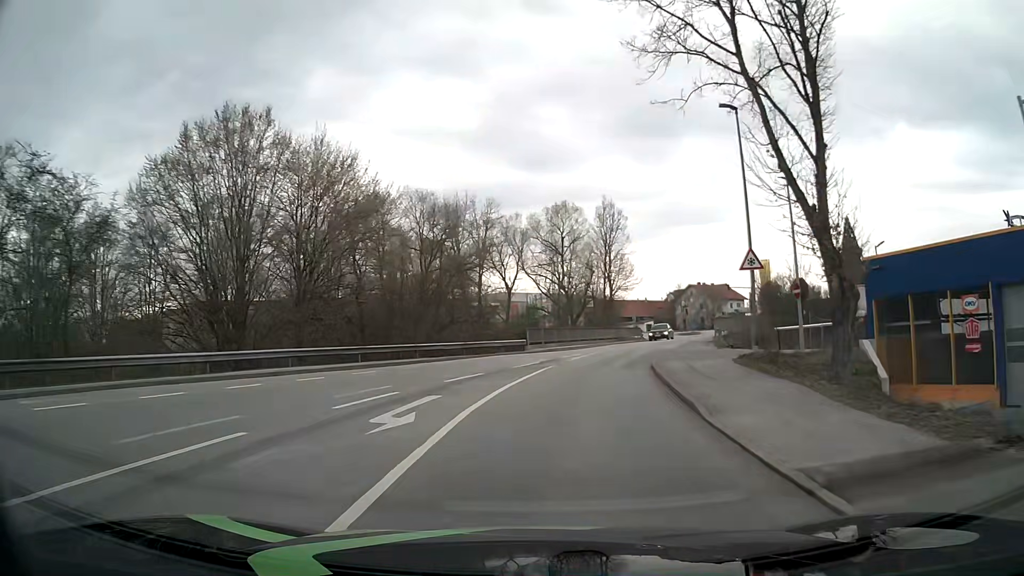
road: tertiary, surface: asphalt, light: Day
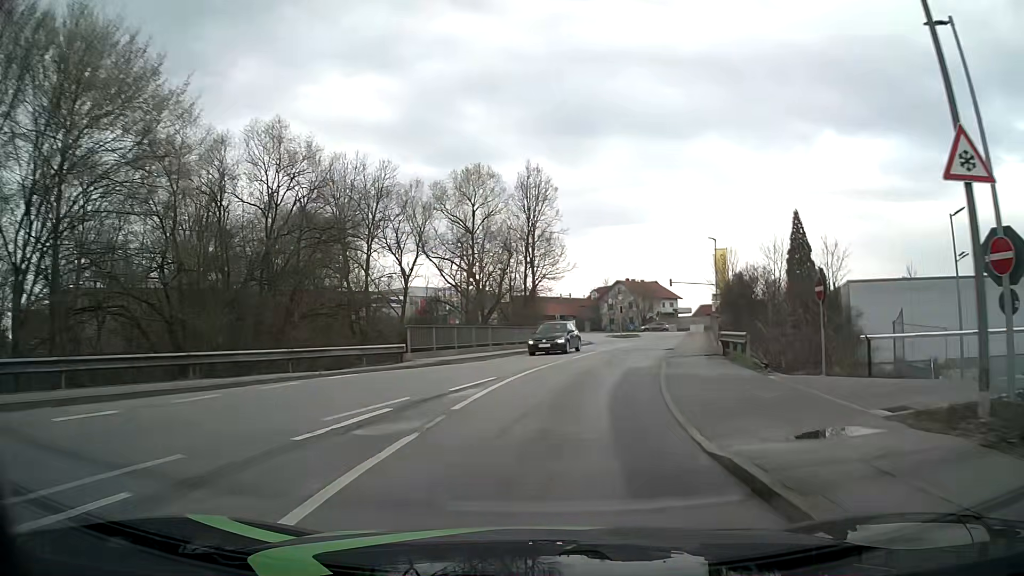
(+0.9, +14.8) m; +7°
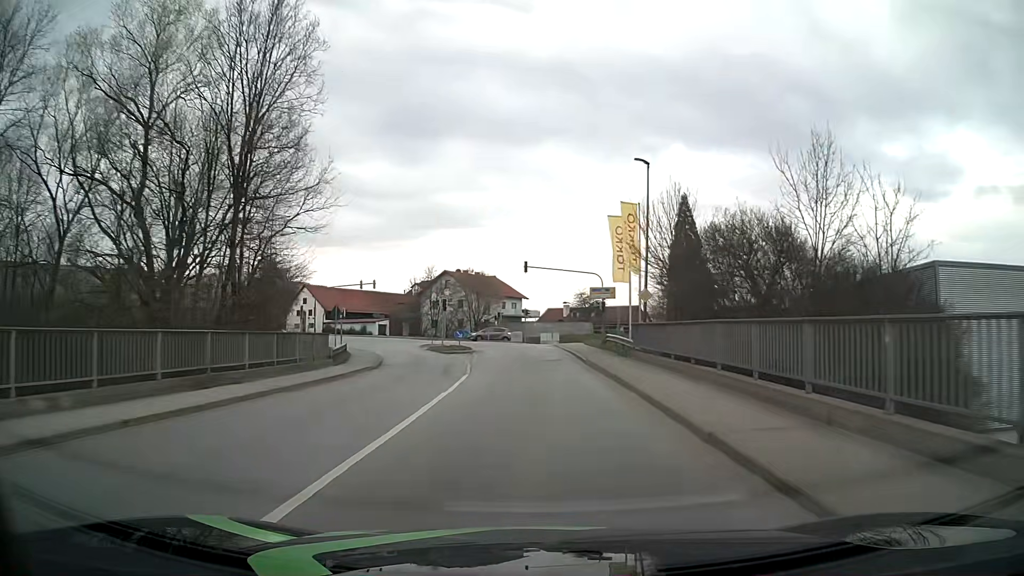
(+4.1, +29.7) m; +14°
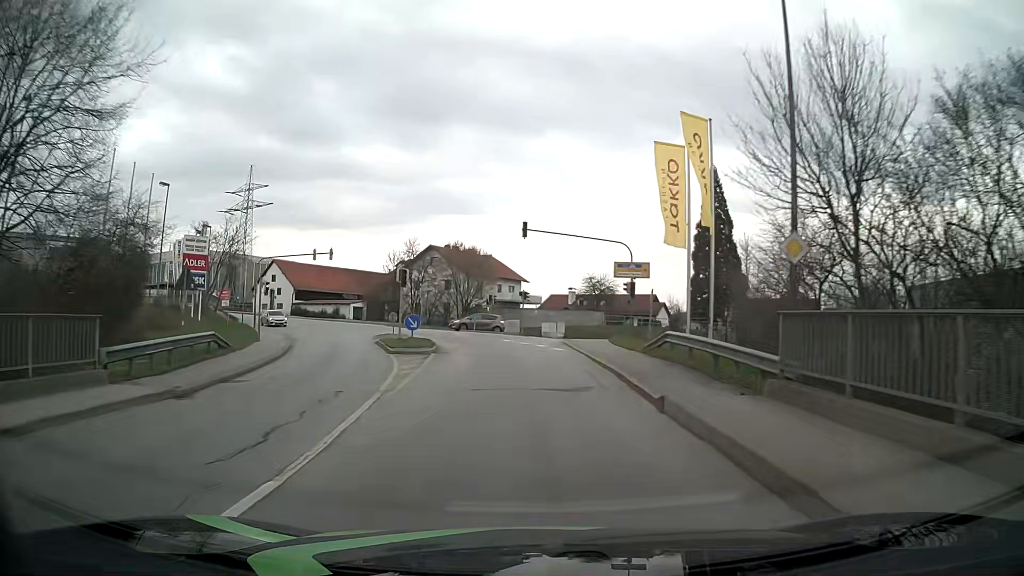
(+0.2, +15.2) m; 0°
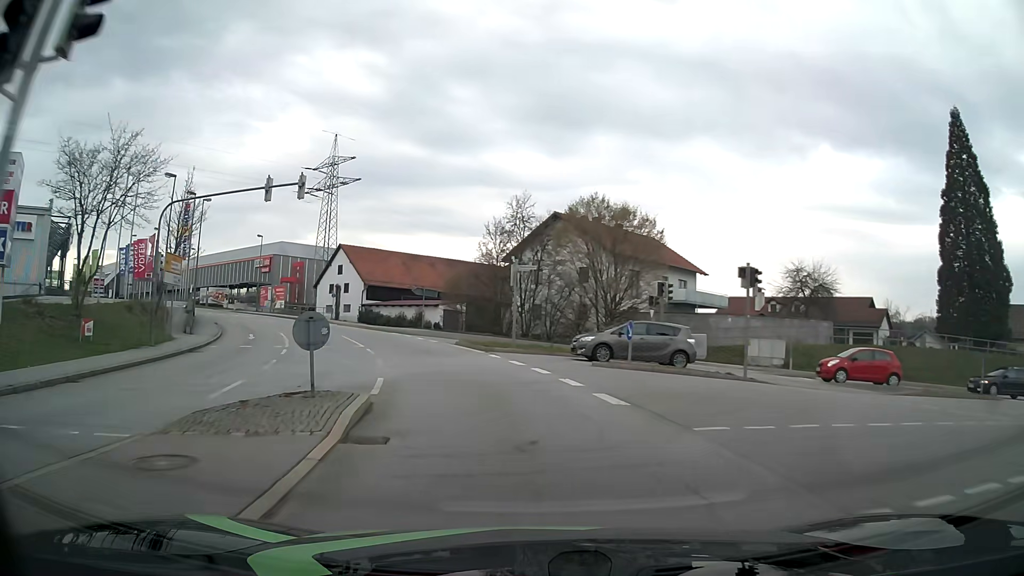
(-2.4, +30.4) m; -13°
